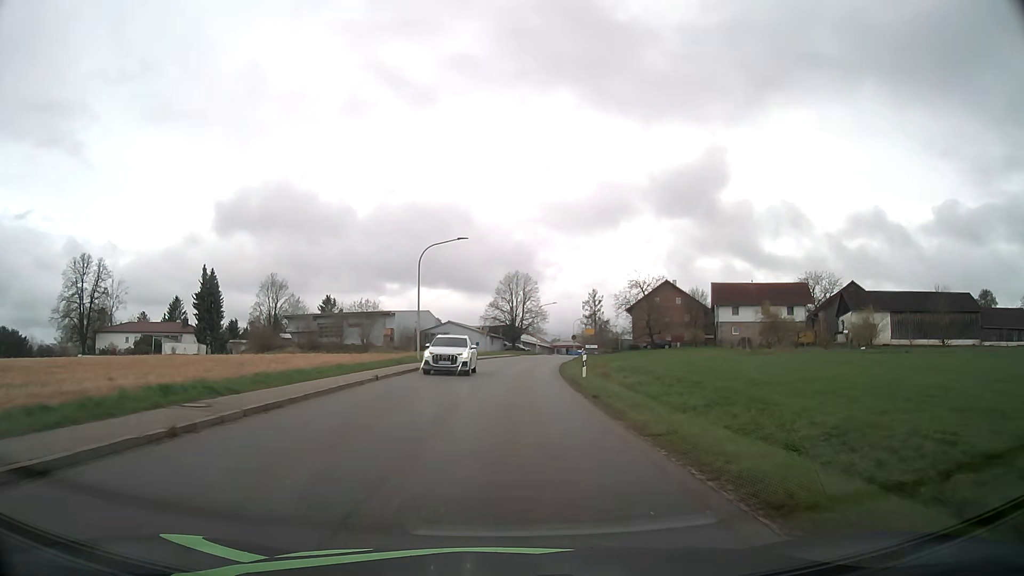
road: tertiary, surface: asphalt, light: Day
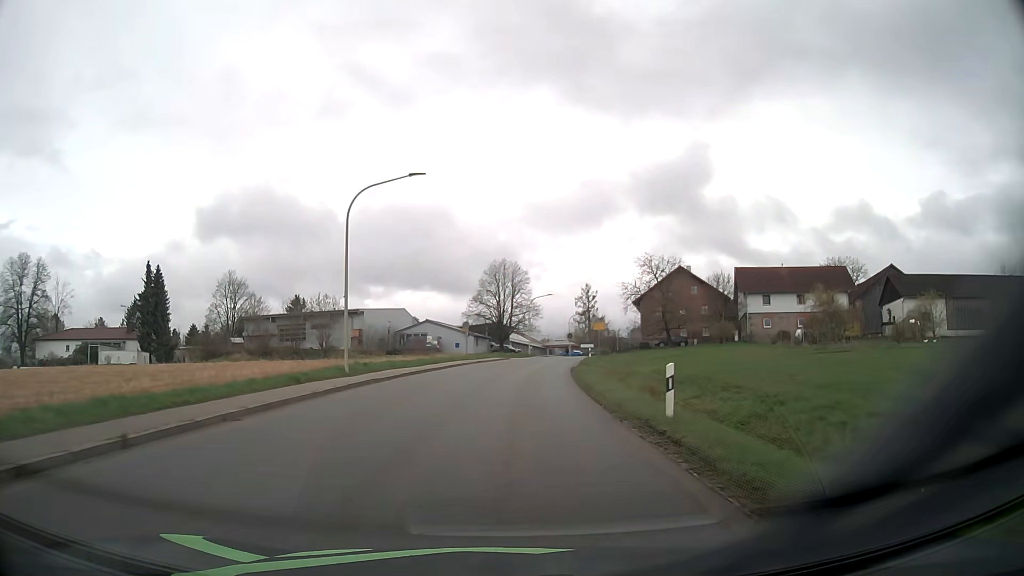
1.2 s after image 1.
(+0.1, +15.6) m; +1°
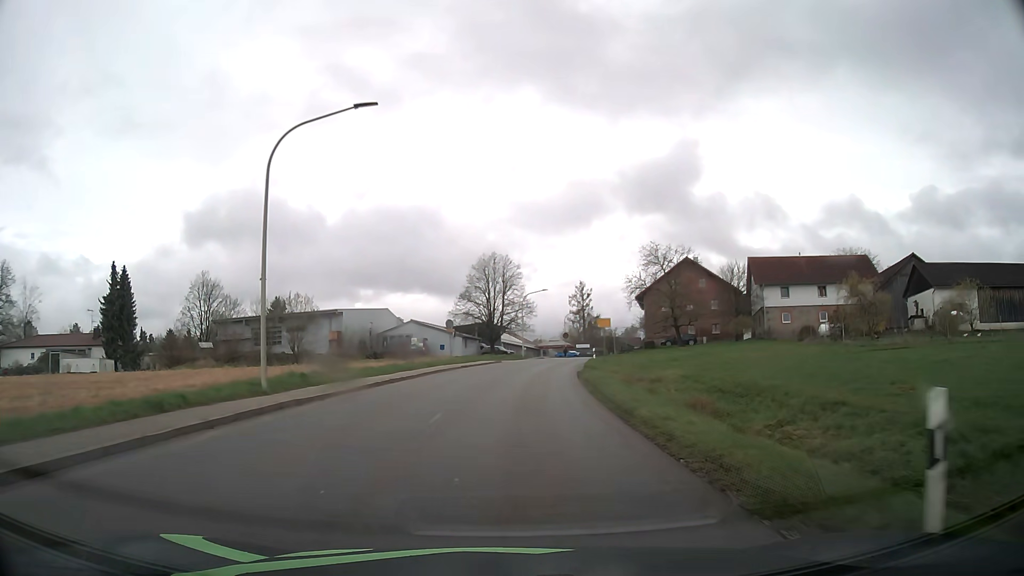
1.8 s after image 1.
(0.0, +7.8) m; +1°
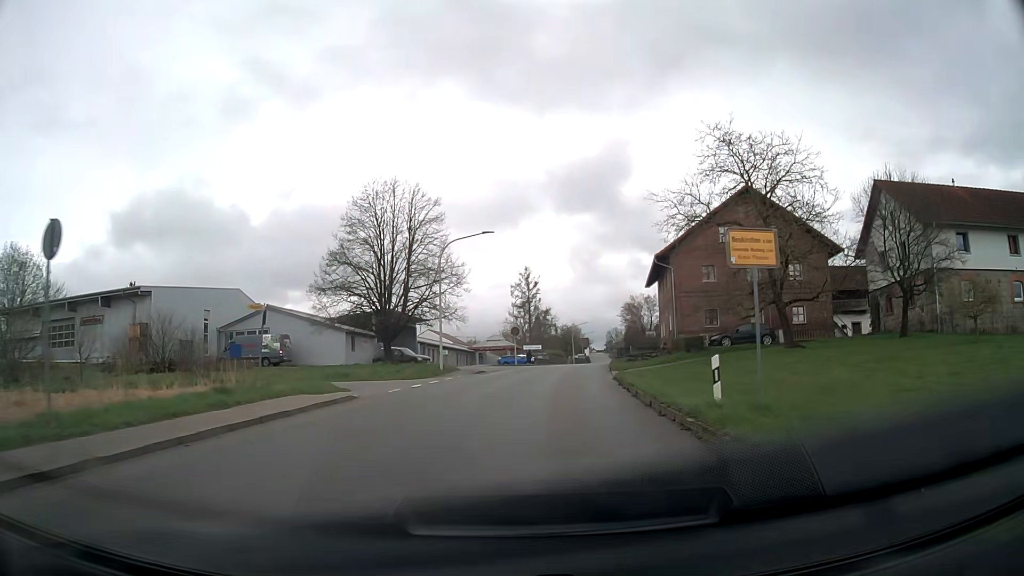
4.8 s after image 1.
(+1.5, +37.9) m; +5°
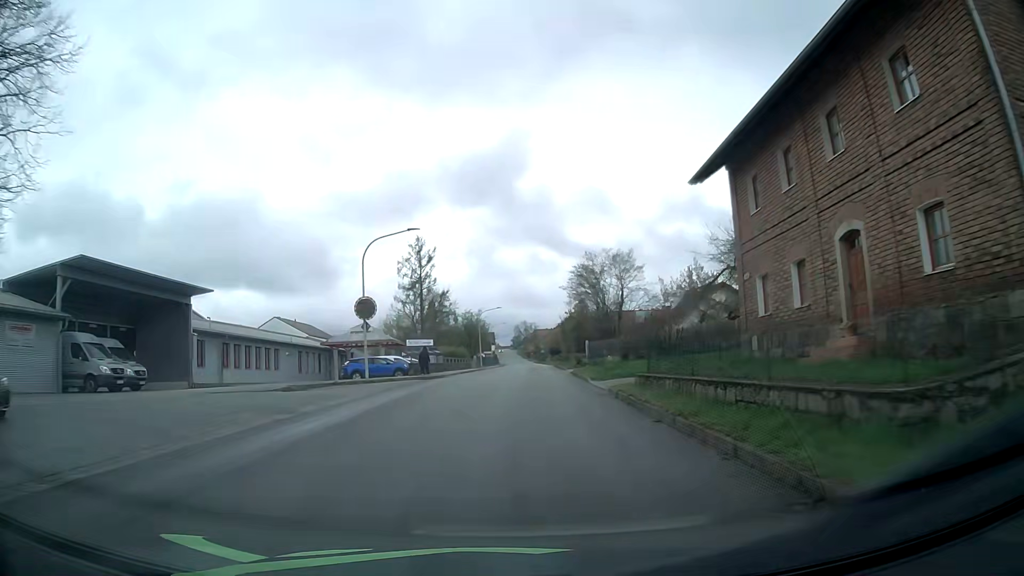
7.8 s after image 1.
(+2.8, +36.5) m; +9°
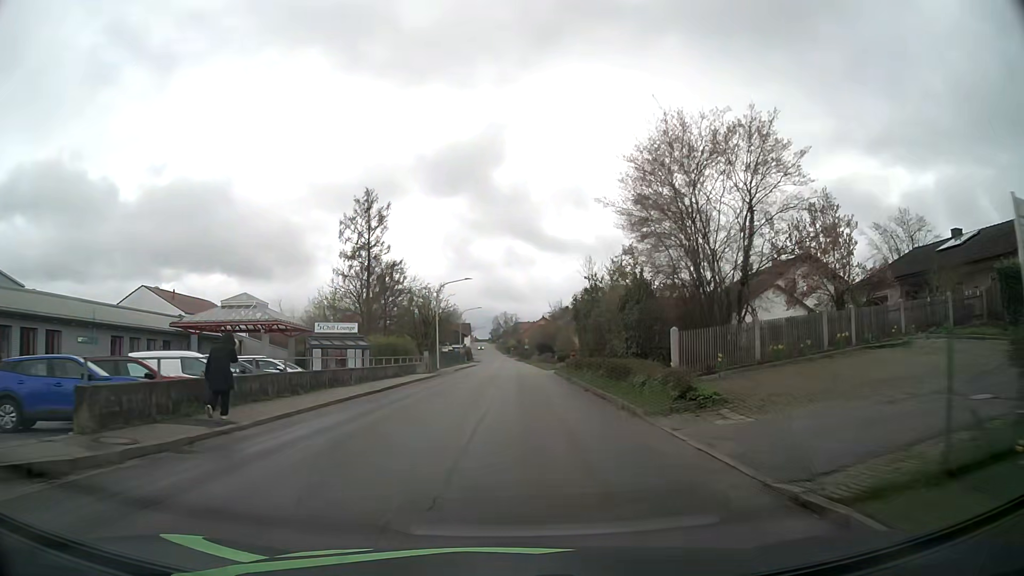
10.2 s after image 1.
(+0.5, +29.0) m; +2°
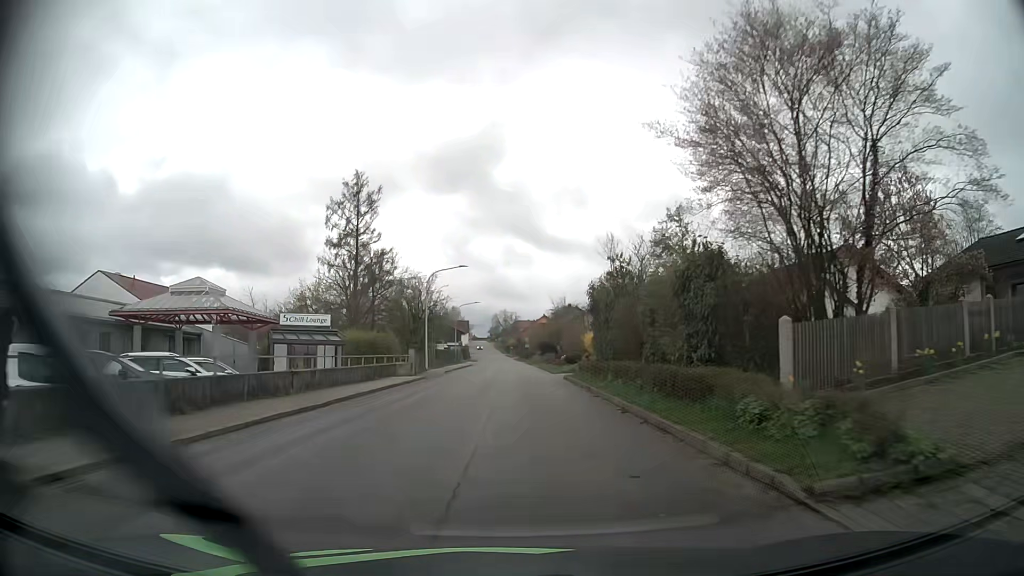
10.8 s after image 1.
(0.0, +7.3) m; 0°
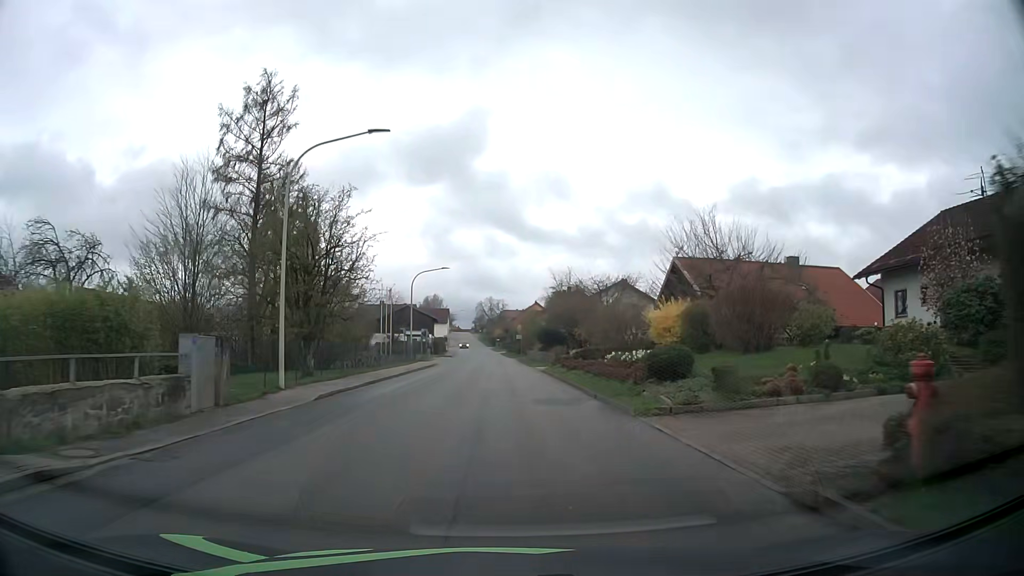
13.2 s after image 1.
(+0.3, +28.8) m; +1°
(0, +10) (0, +20) (0, +30) (0, +40) (0, +50) (0, +60) (-1, +70) (-1, +80) (-2, +90) (-2, +100) m
